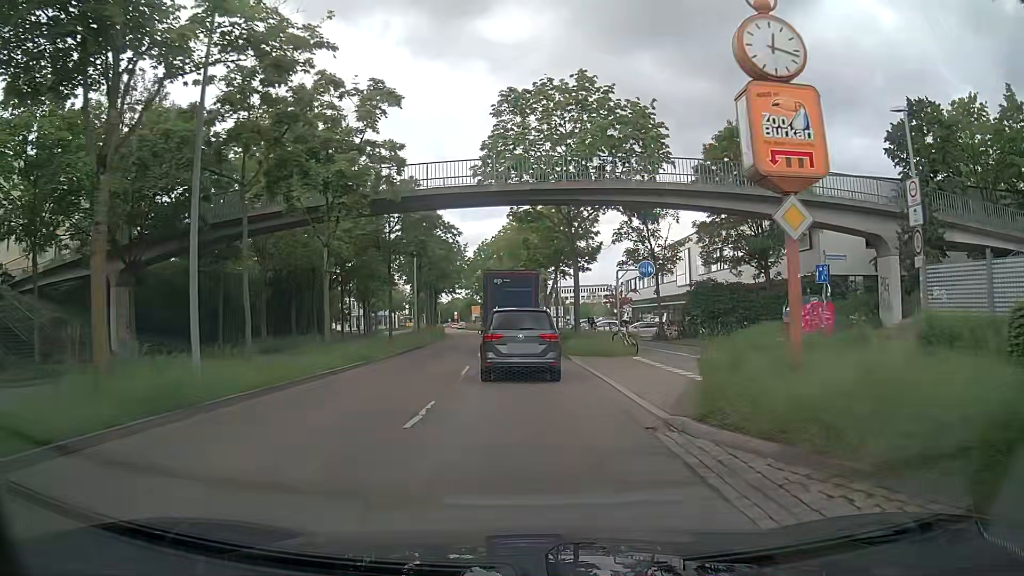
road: primary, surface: asphalt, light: Day
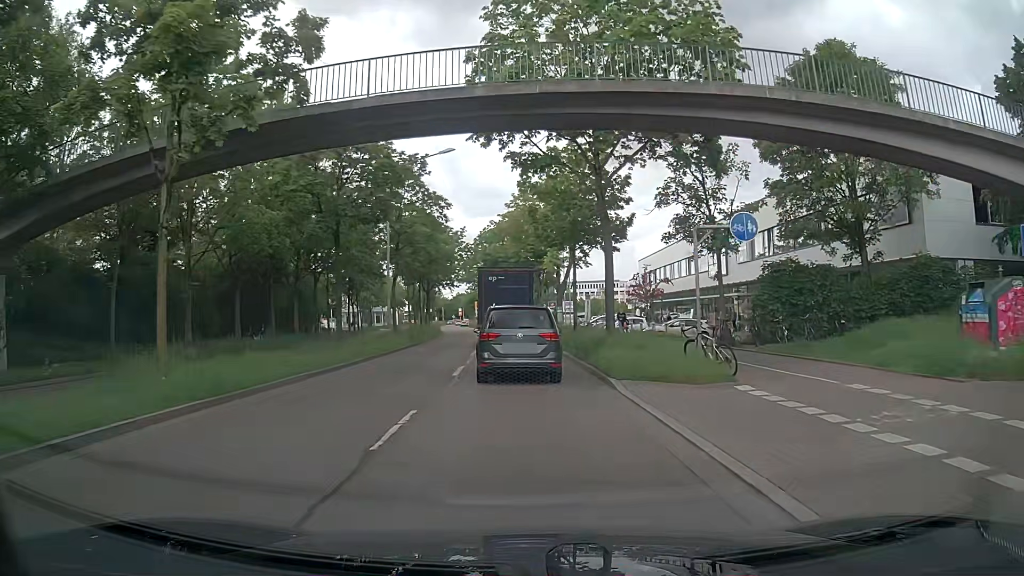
(-0.1, +10.6) m; 0°
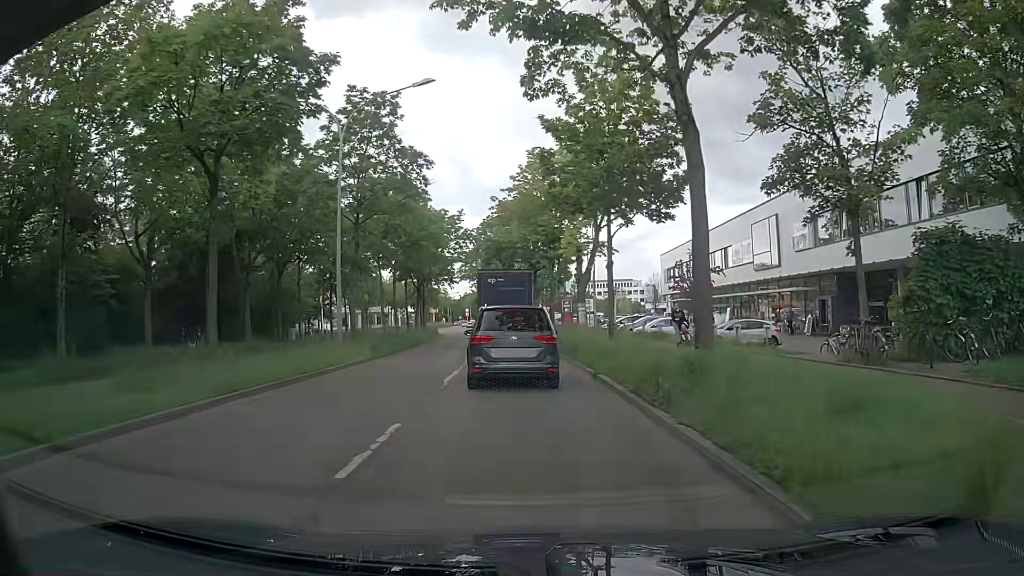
(-0.3, +10.5) m; -2°
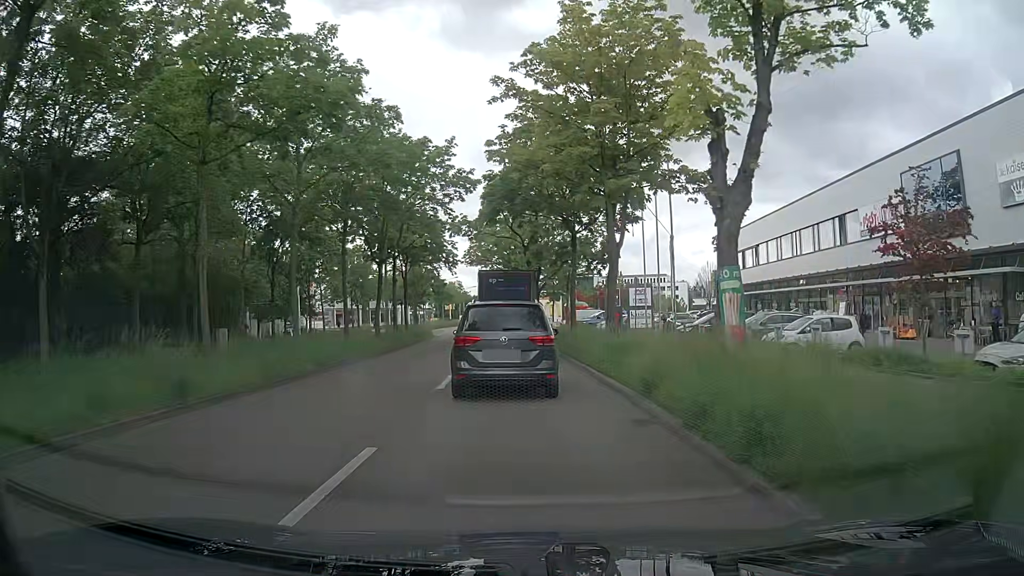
(-0.6, +20.4) m; -3°
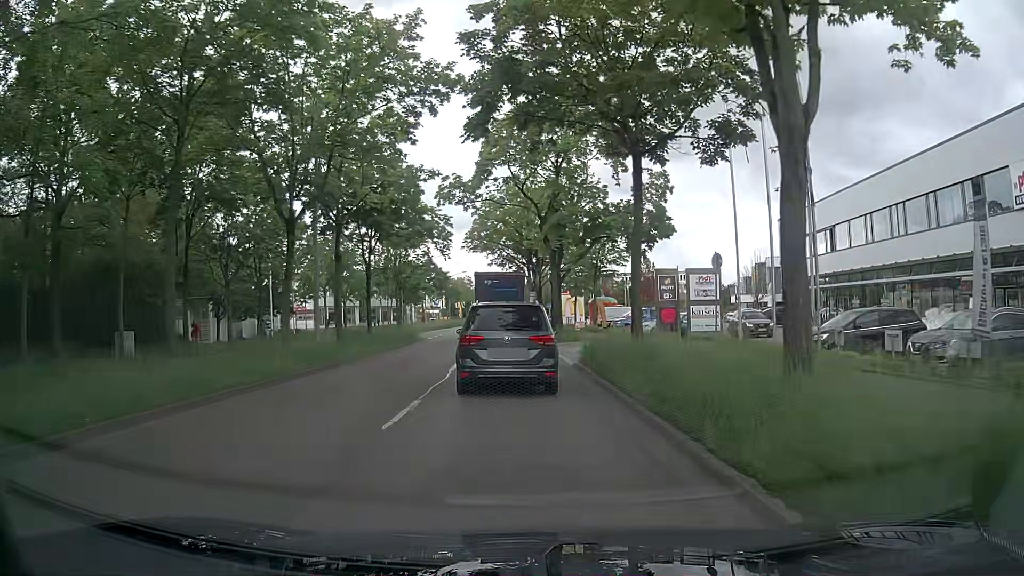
(+0.1, +13.9) m; -1°
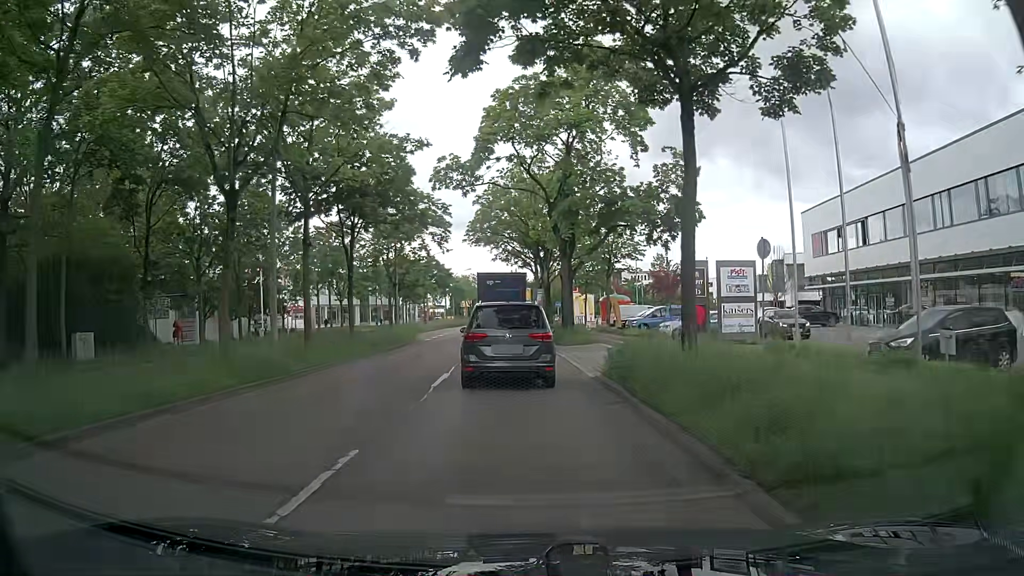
(0.0, +4.3) m; 0°
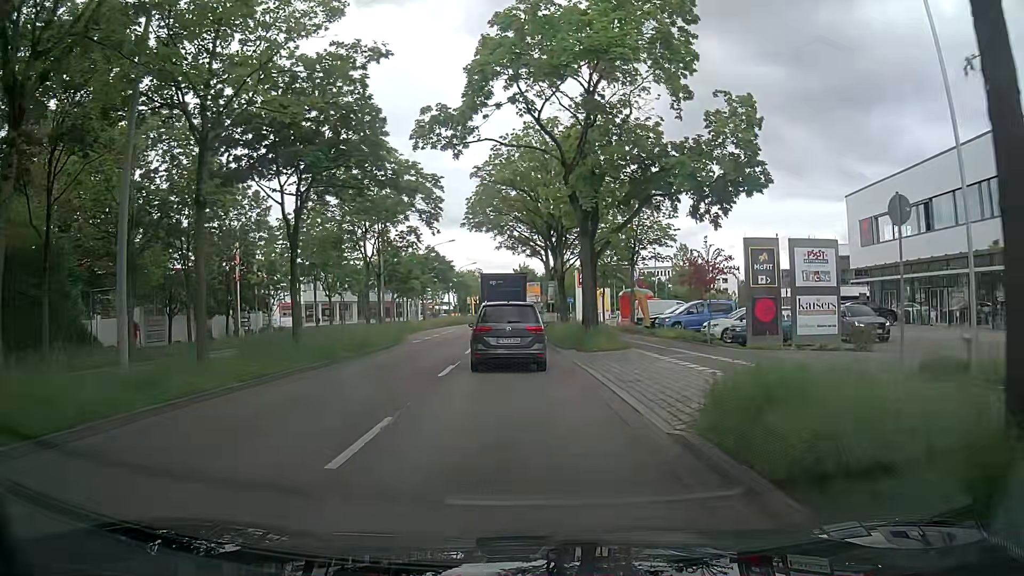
(+0.1, +7.3) m; 0°
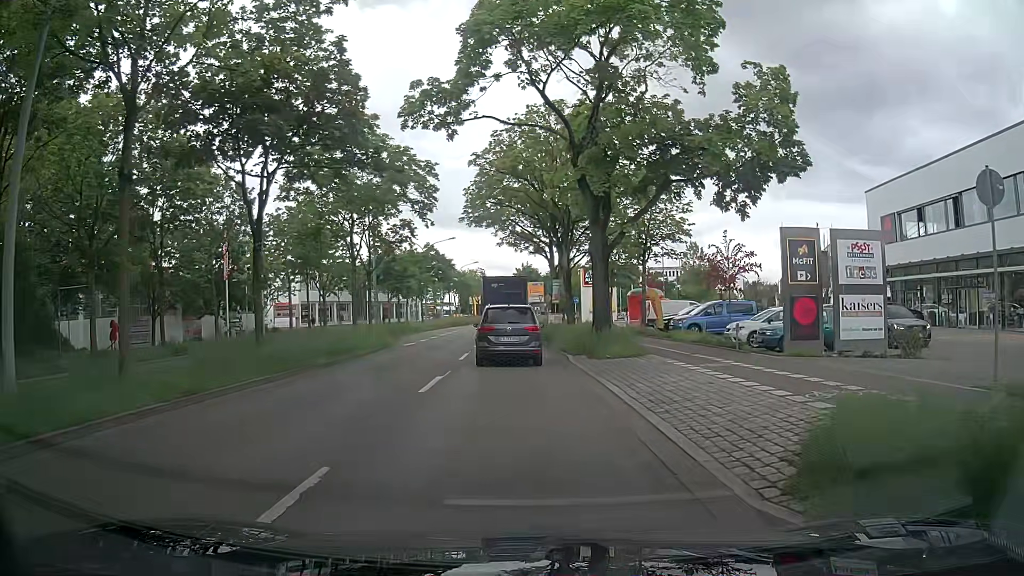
(0.0, +2.9) m; 0°
